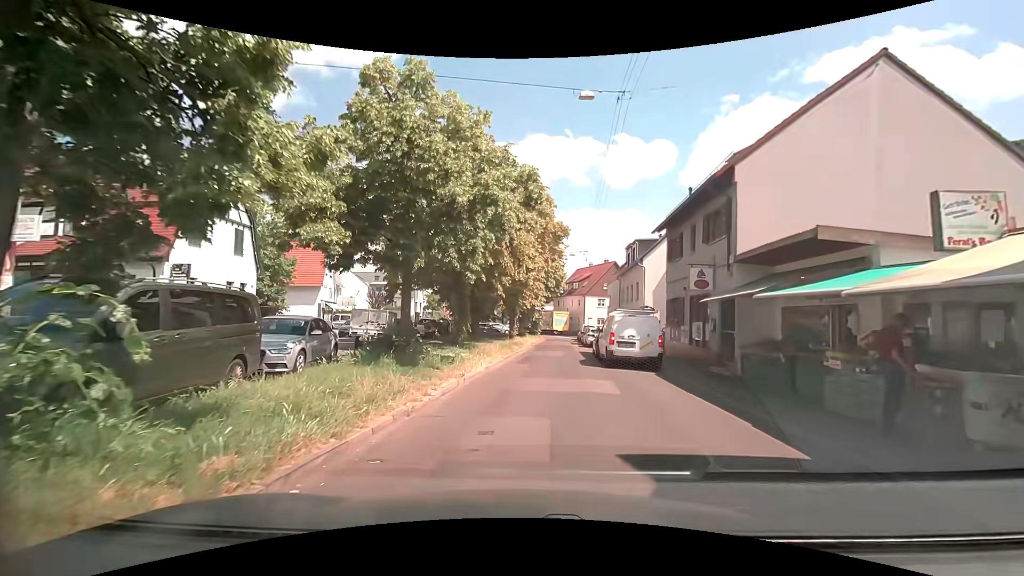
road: residential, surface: asphalt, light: Day
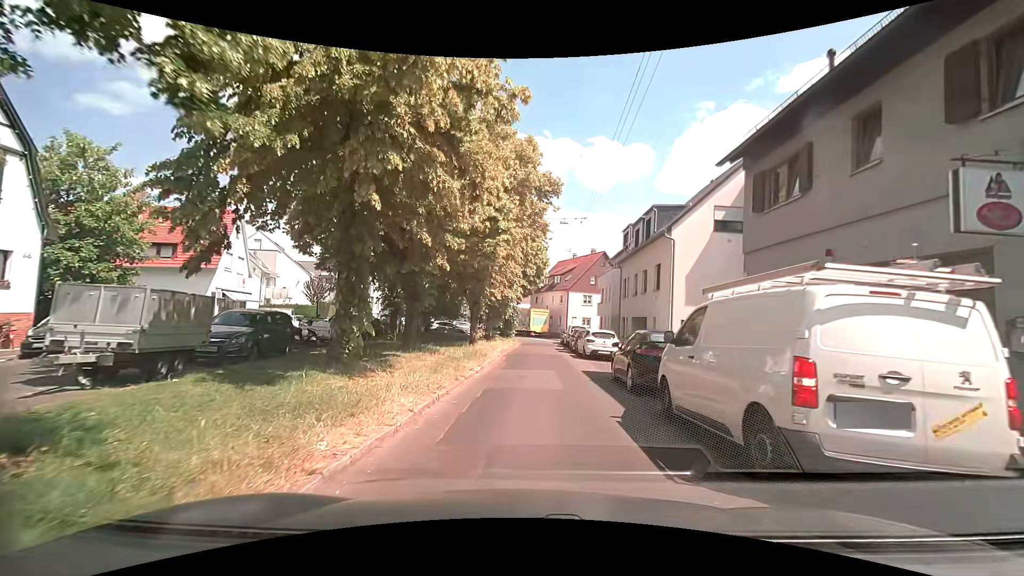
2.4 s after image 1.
(+0.1, +12.3) m; +2°
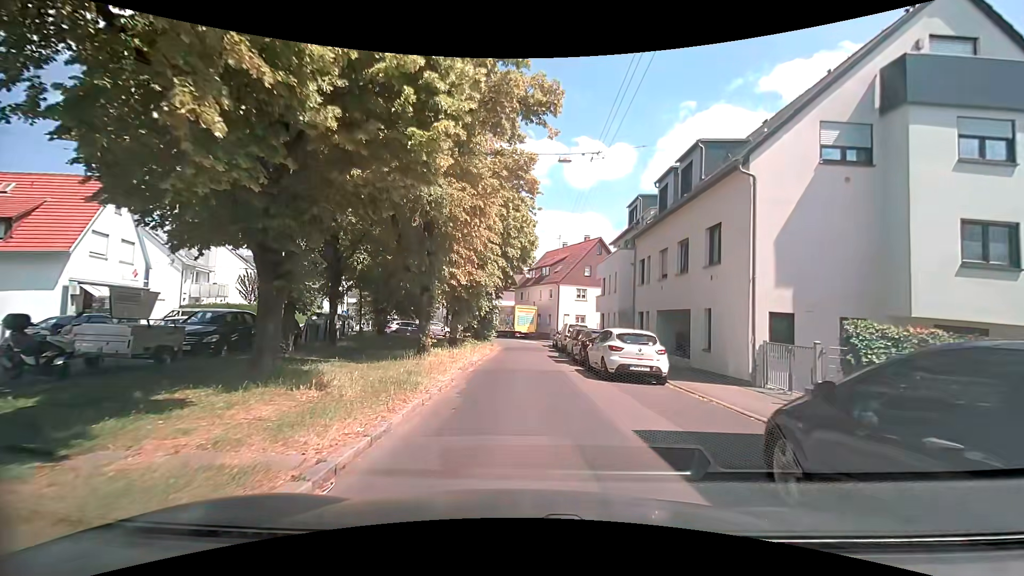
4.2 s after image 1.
(+0.1, +9.9) m; +2°
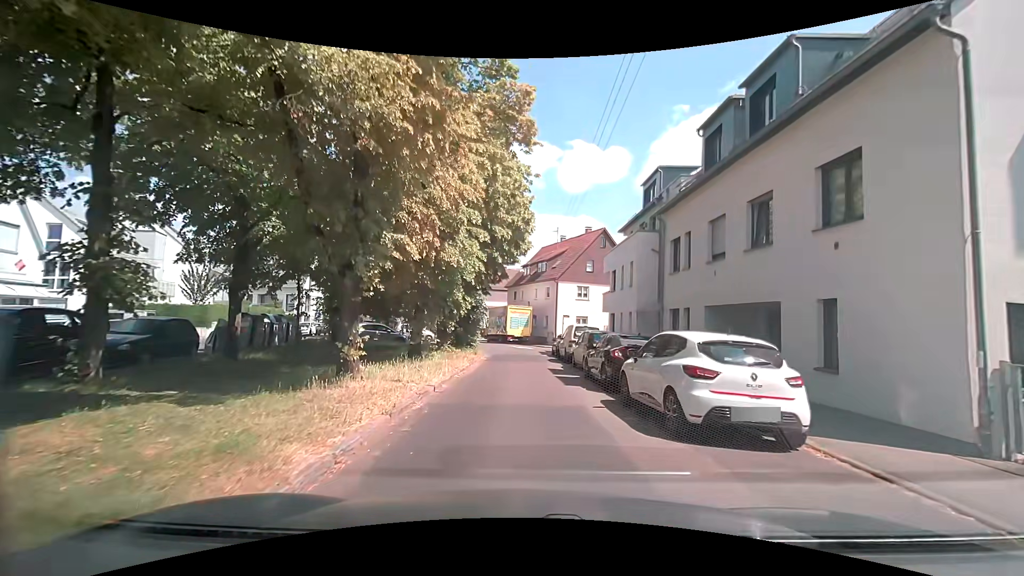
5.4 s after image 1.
(0.0, +7.0) m; 0°
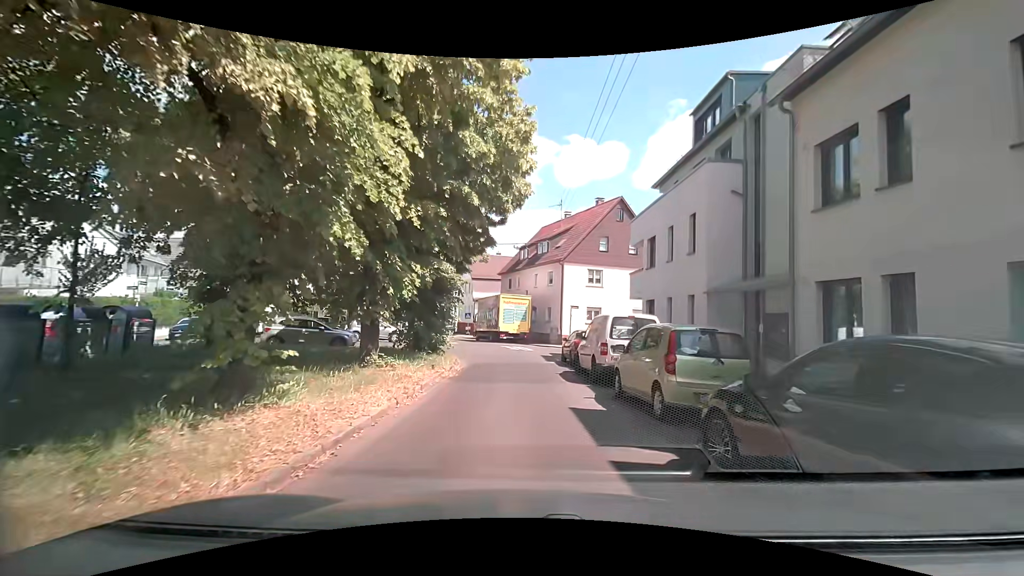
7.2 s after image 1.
(+0.1, +10.2) m; 0°
